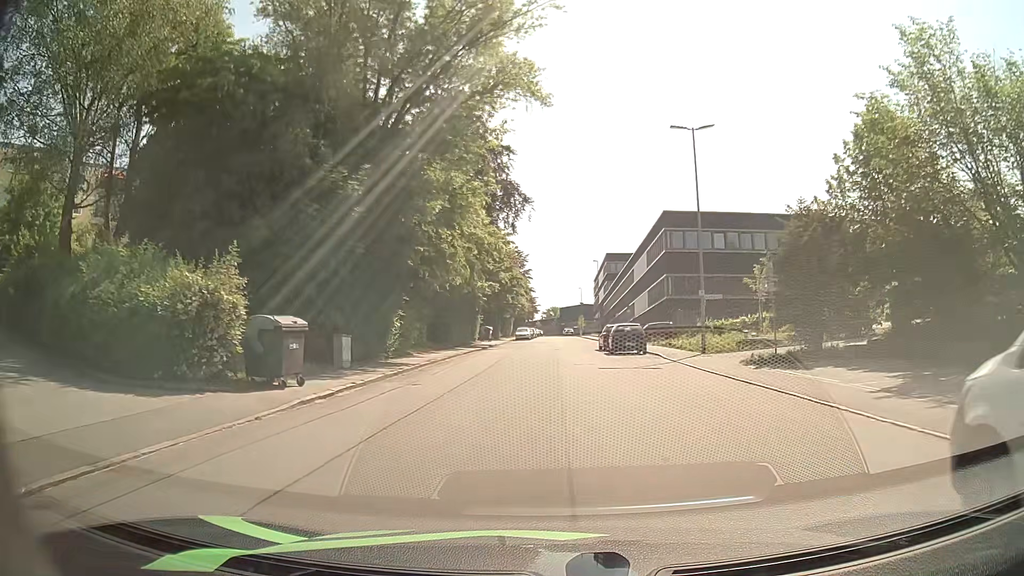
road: residential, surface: asphalt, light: Day
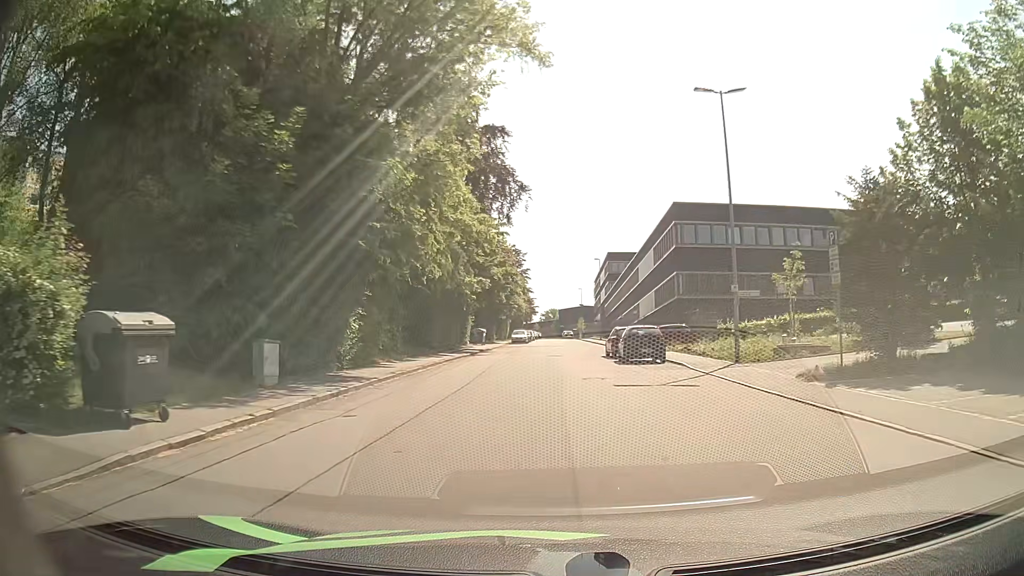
(0.0, +5.5) m; 0°
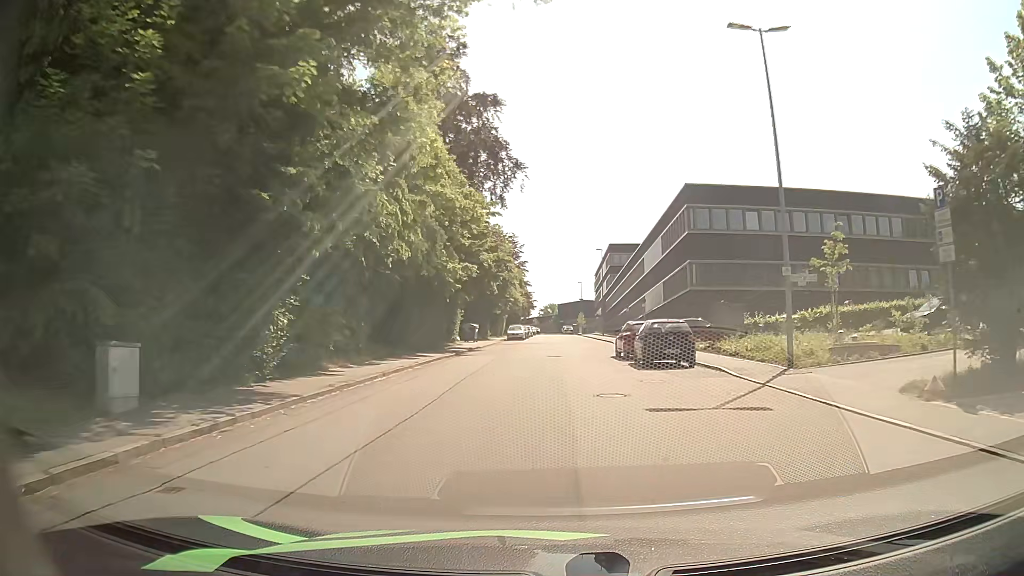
(0.0, +5.6) m; +1°
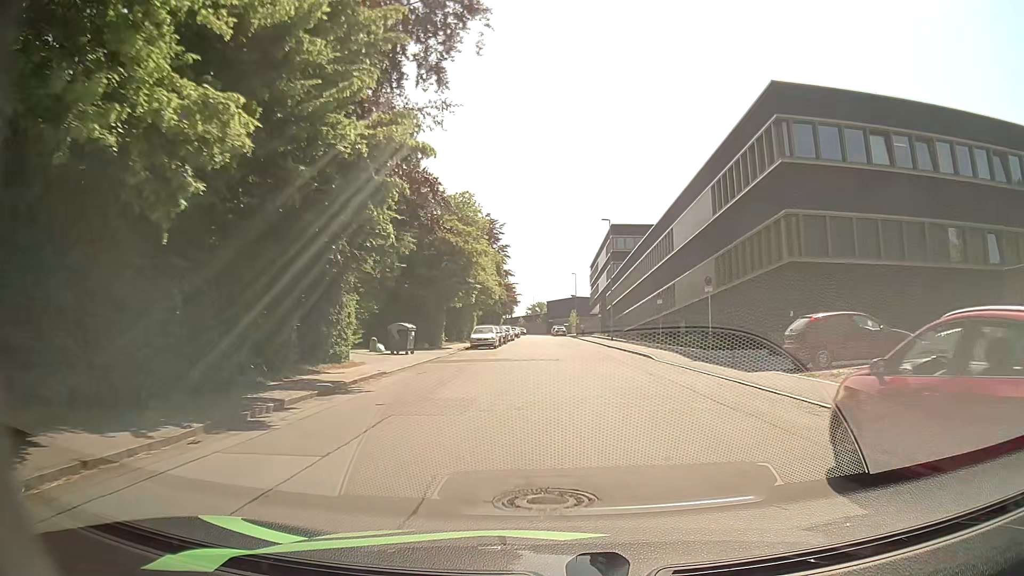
(0.0, +22.8) m; 0°
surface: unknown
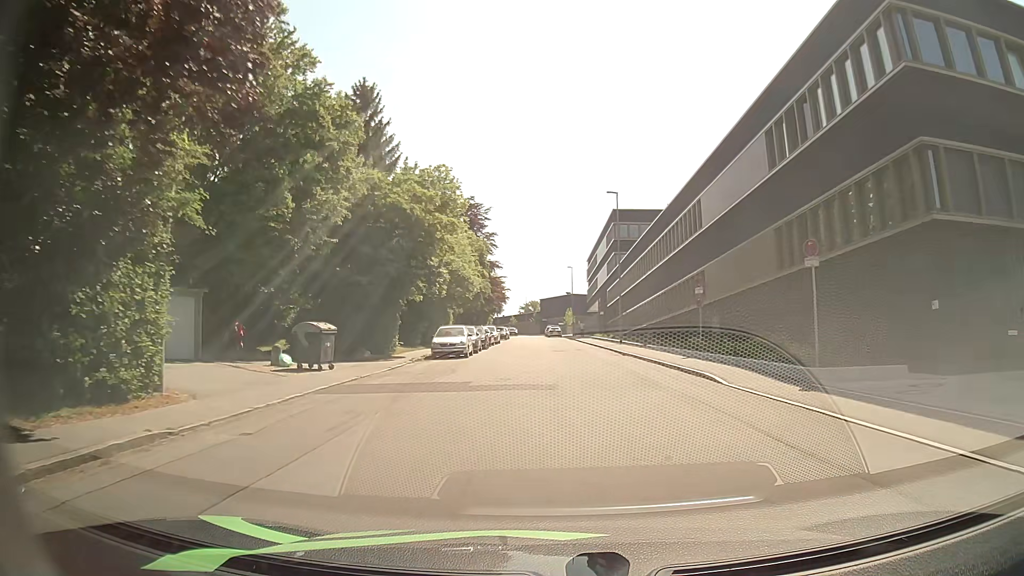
(+0.1, +11.6) m; +1°
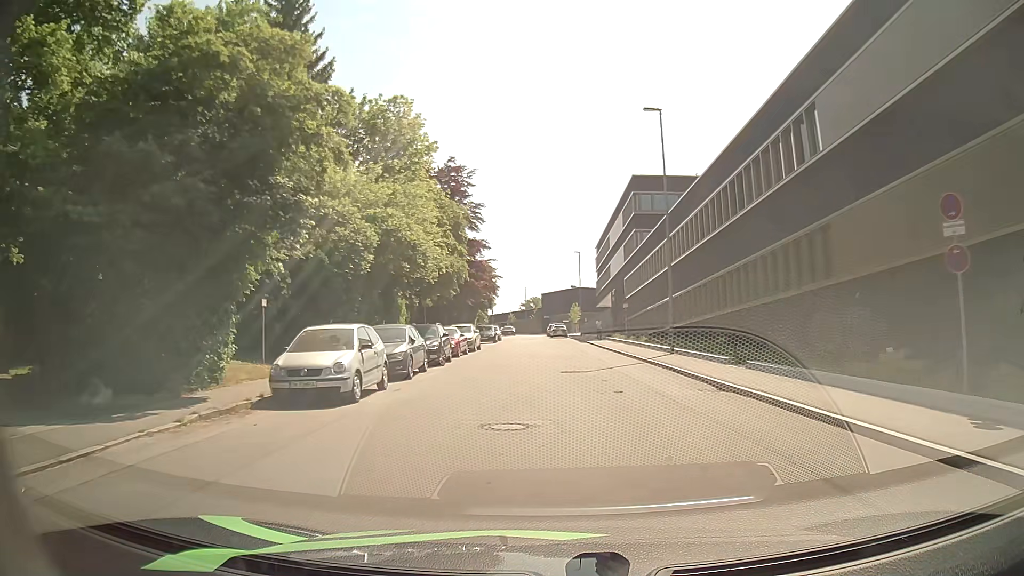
(0.0, +17.8) m; 0°
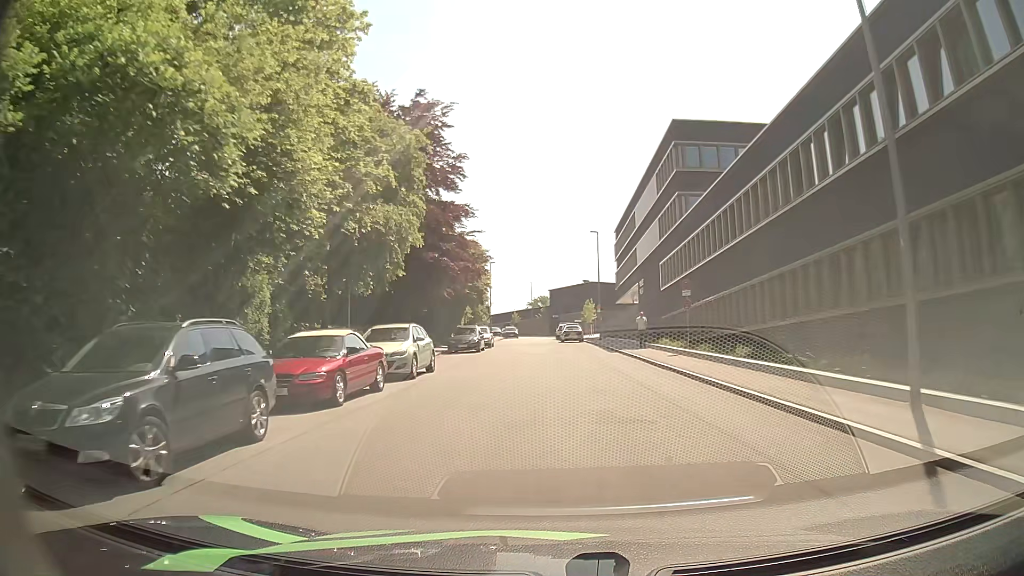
(-0.2, +18.0) m; -1°
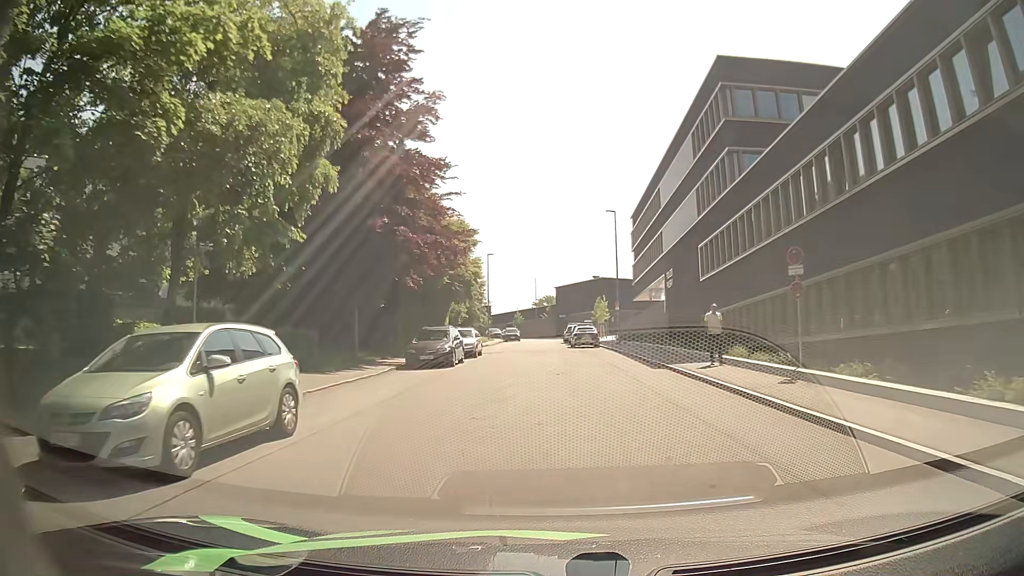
(-0.1, +12.0) m; 0°
(0, +10) (0, +20) (0, +30) (-1, +40) (-1, +50) (-1, +60) (-2, +70) (-2, +80) (-2, +90) (-2, +100) m
